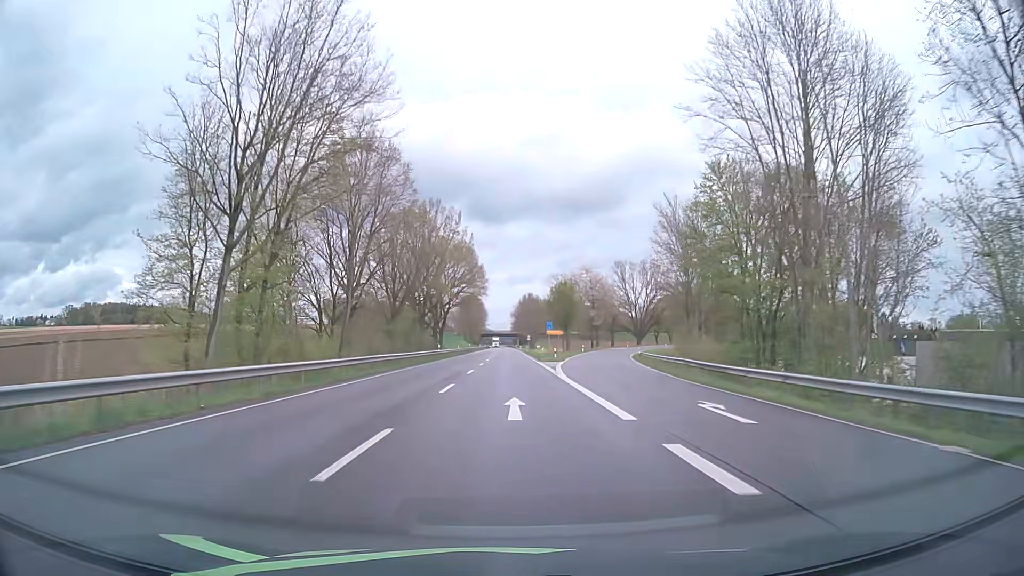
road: primary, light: Day
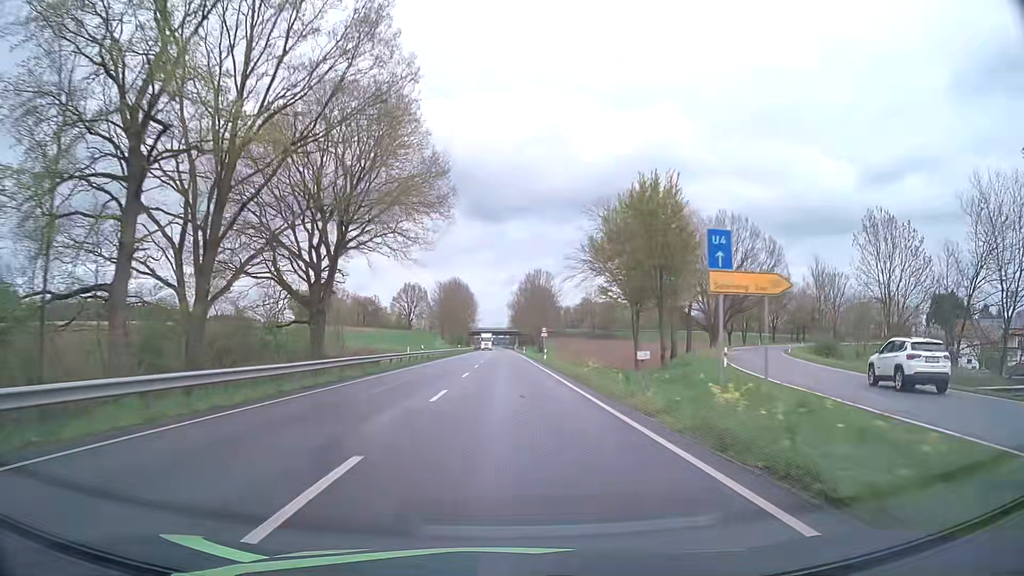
(+0.1, +62.7) m; 0°
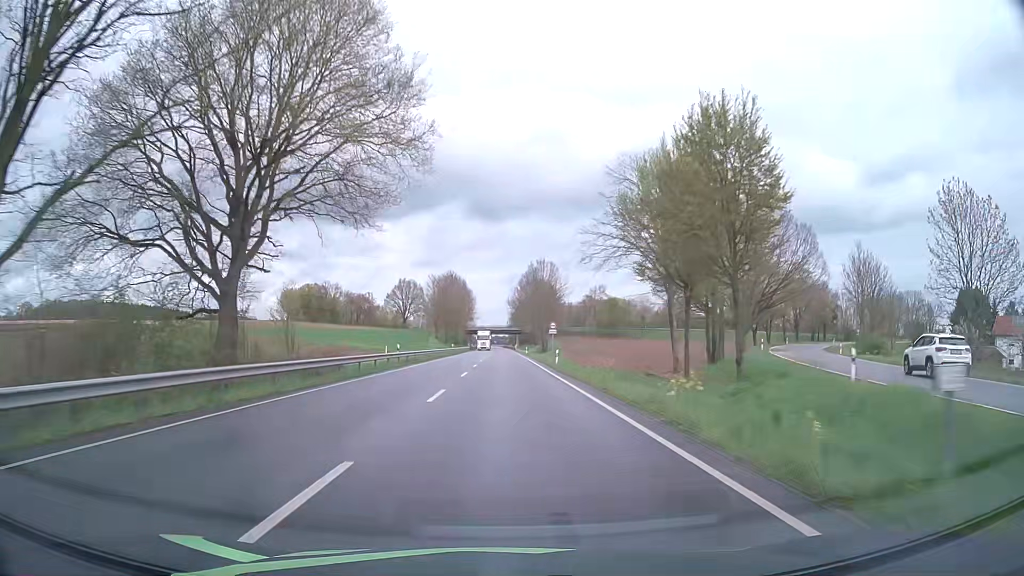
(0.0, +12.5) m; 0°
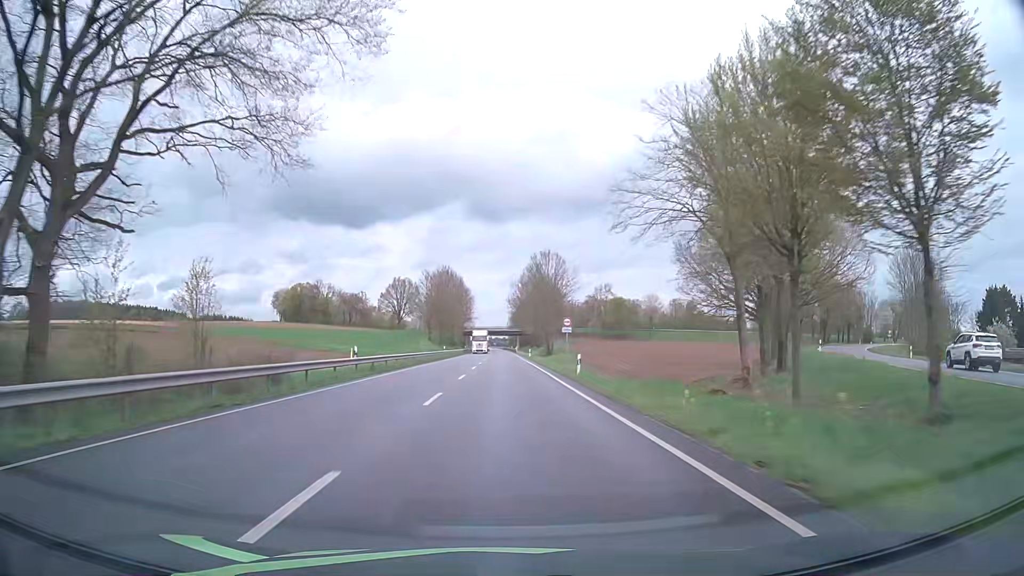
(0.0, +12.6) m; 0°
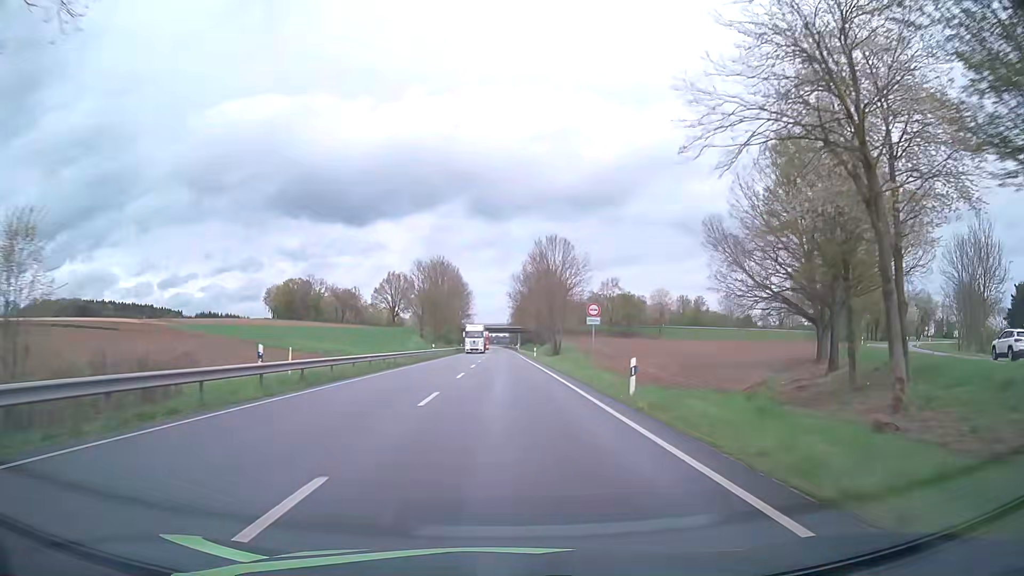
(-0.1, +12.5) m; -1°
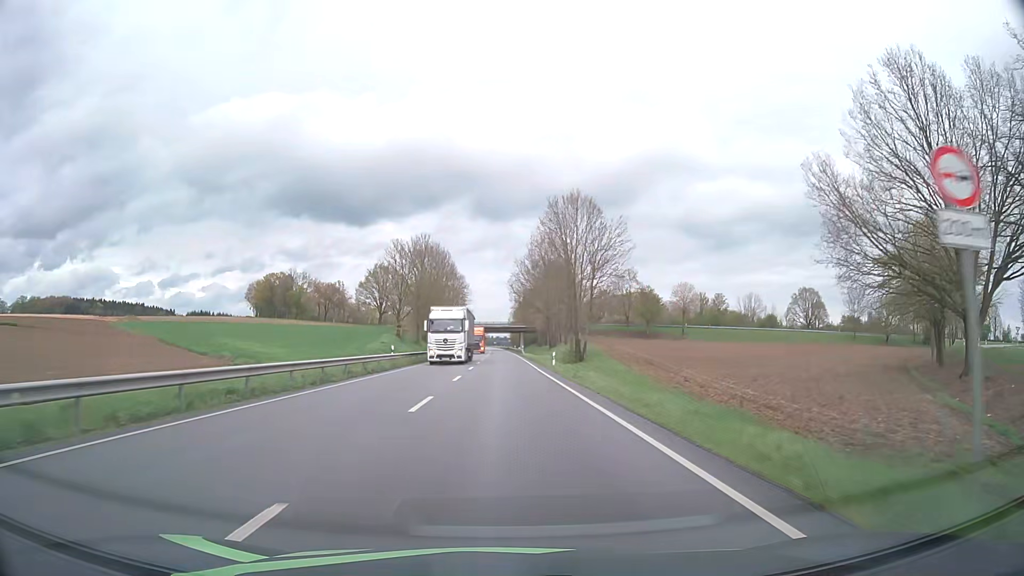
(0.0, +25.1) m; 0°
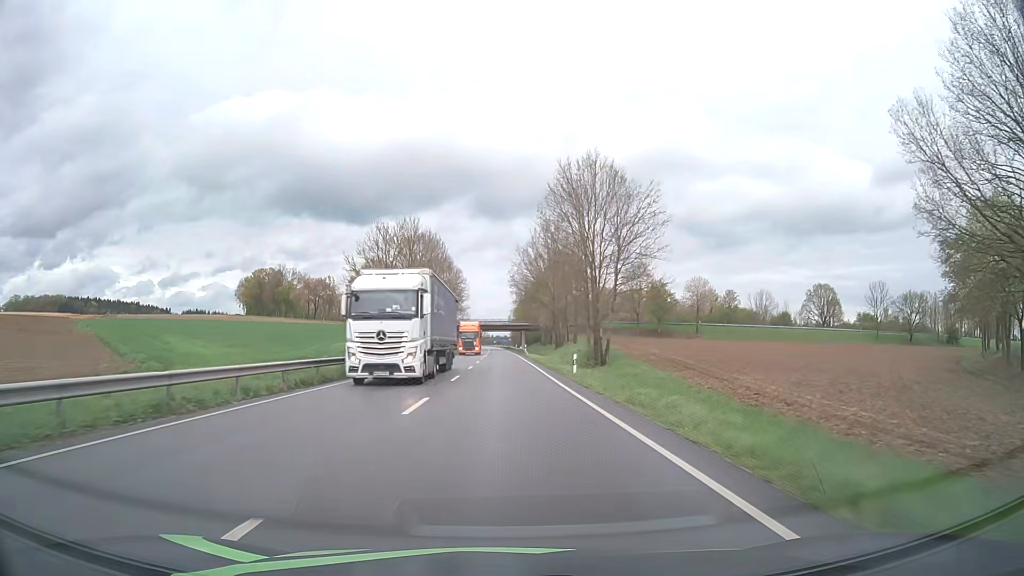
(0.0, +12.5) m; 0°
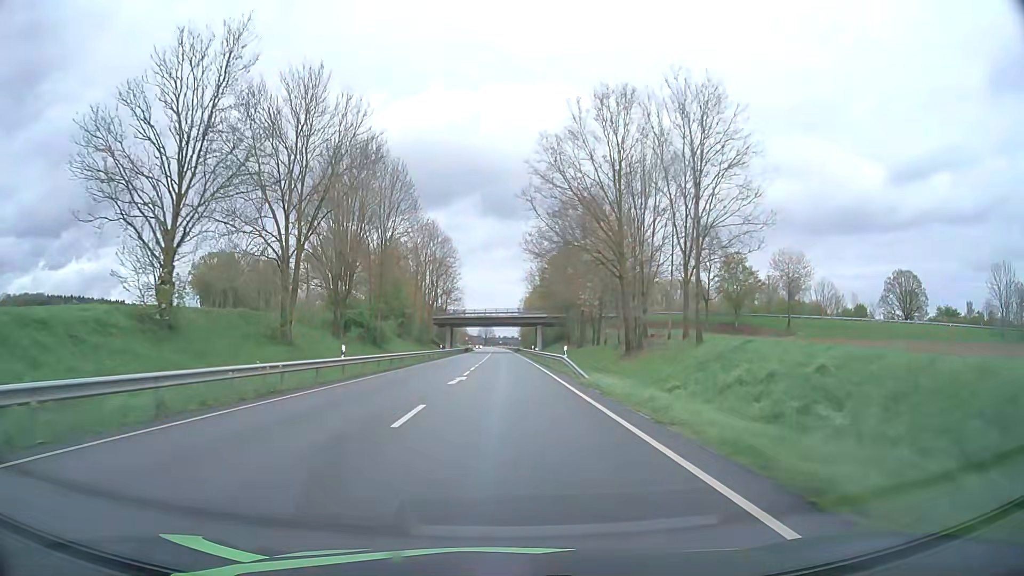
(-0.1, +50.1) m; -1°
(0, +10) (0, +20) (0, +30) (0, +40) (0, +50) (0, +60) (0, +70) (0, +80) (0, +90) (0, +100) m
